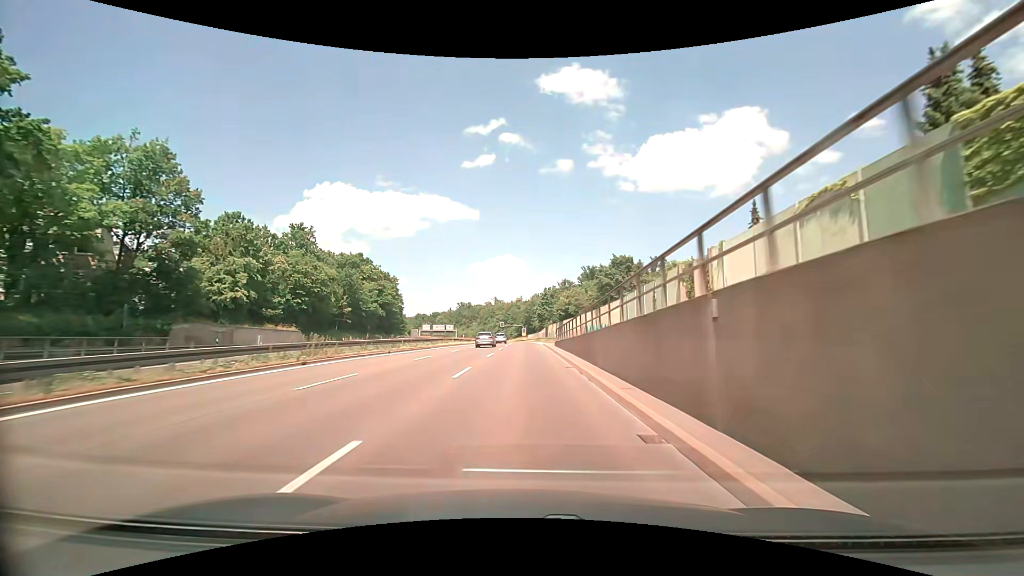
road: trunk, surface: asphalt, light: Day
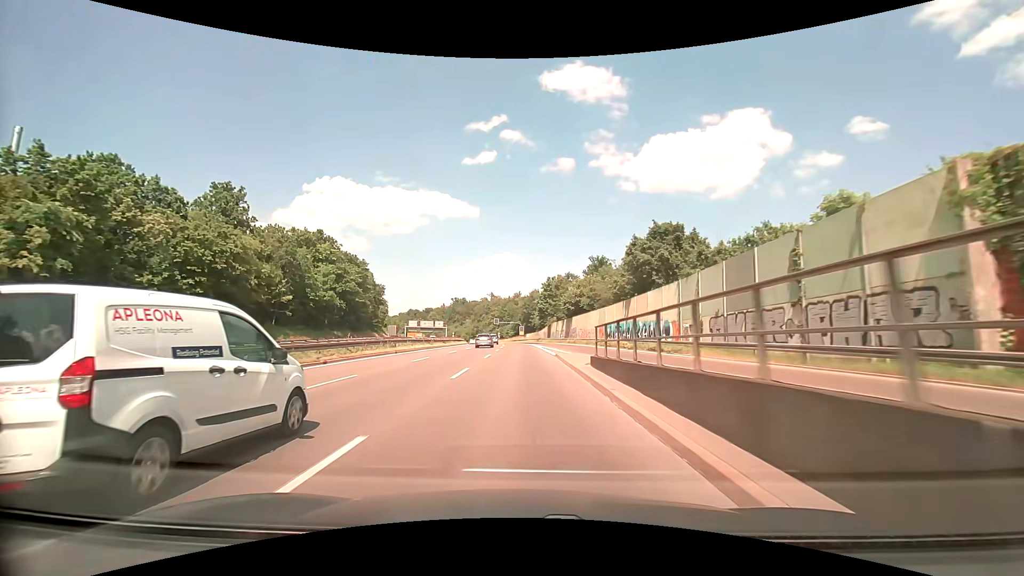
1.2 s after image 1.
(0.0, +23.8) m; 0°
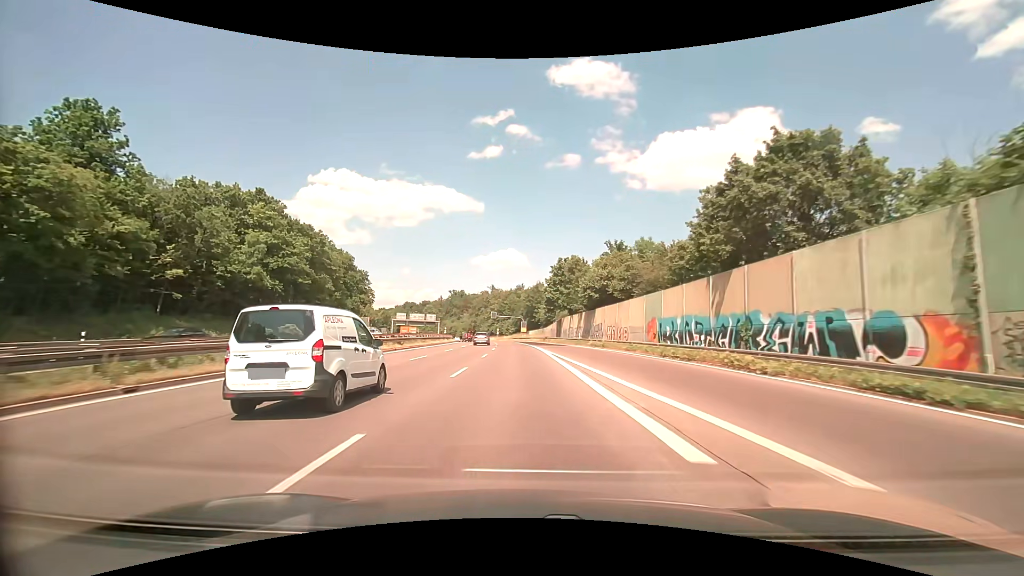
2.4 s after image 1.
(-0.1, +24.0) m; -1°
(0, +10) (0, +20) (0, +30) (-1, +40) (-1, +50) (-1, +60) (-2, +70) (-3, +80) (-4, +90) (-5, +100) m
